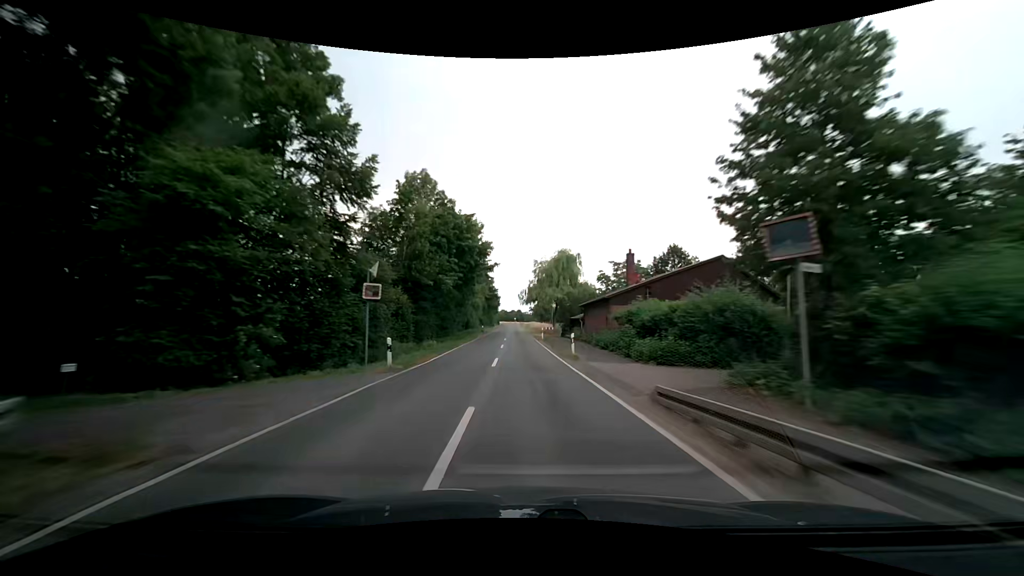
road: secondary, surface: asphalt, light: Day
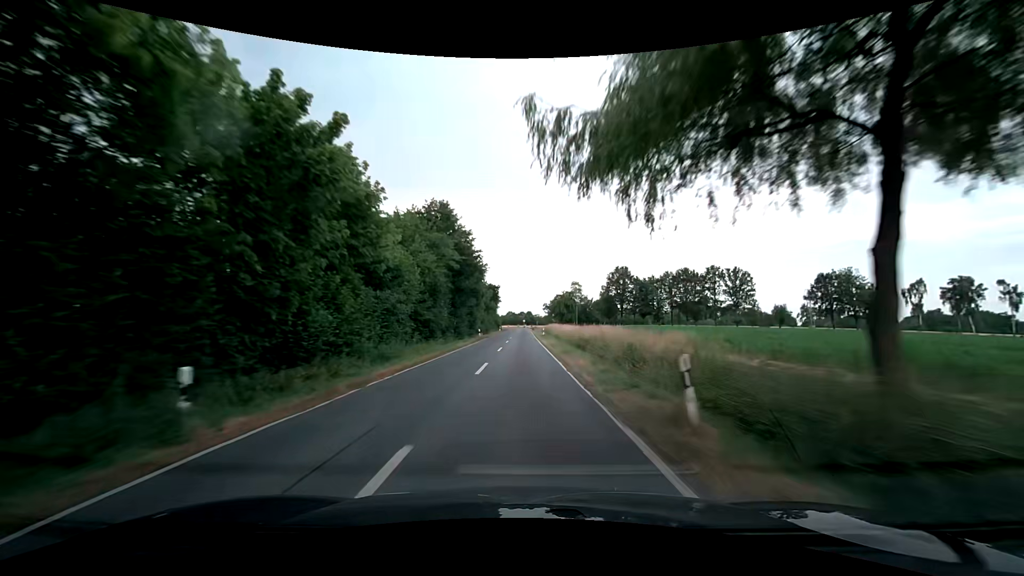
(-0.5, +63.1) m; -1°
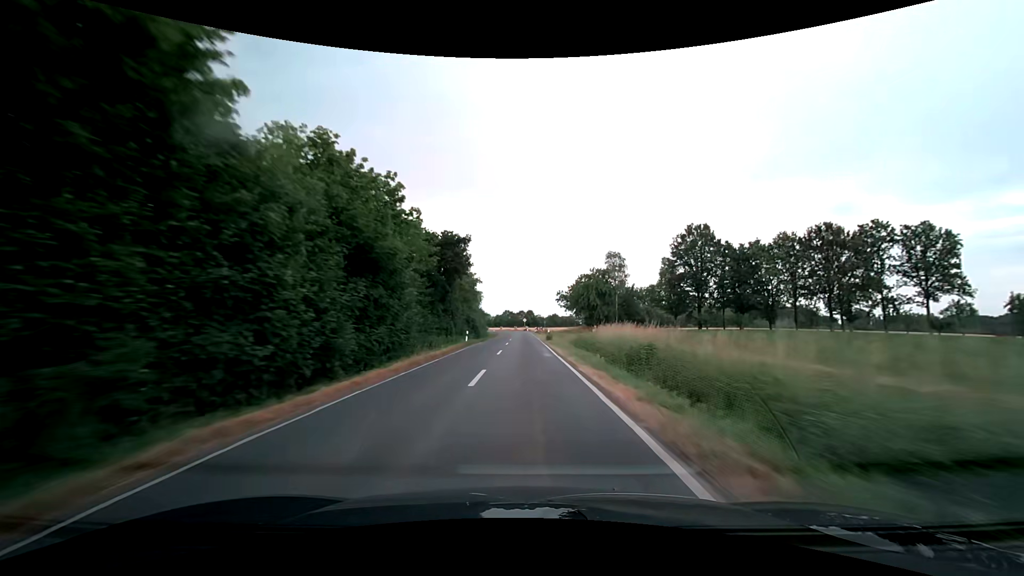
(-0.3, +63.1) m; 0°
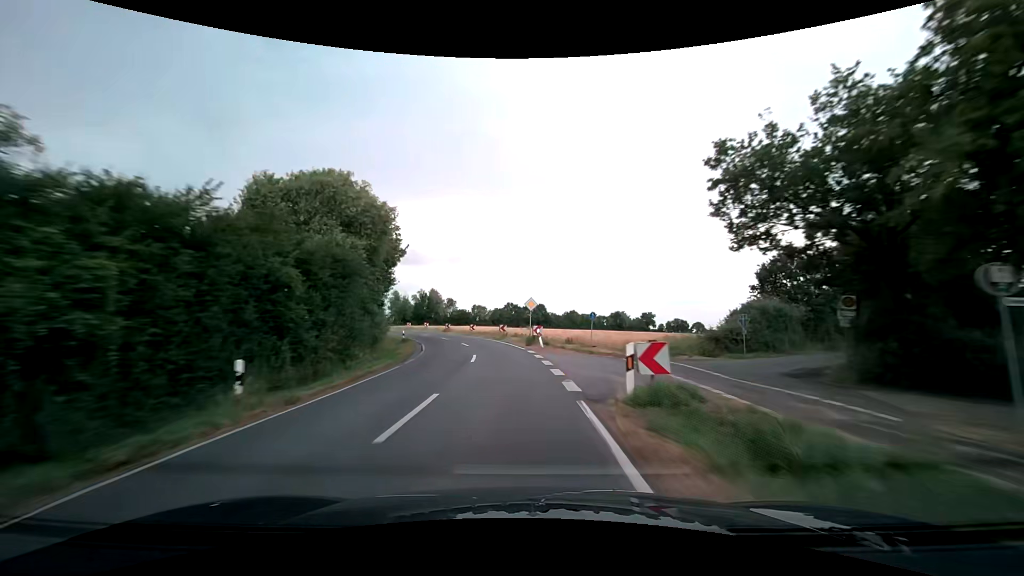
(+0.3, +77.4) m; -1°
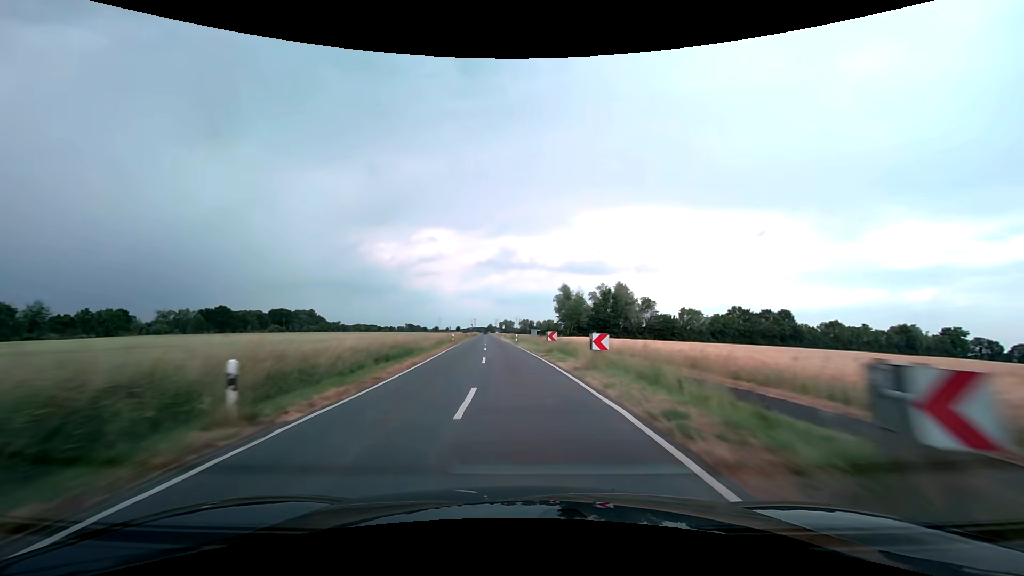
(-10.1, +58.6) m; -20°
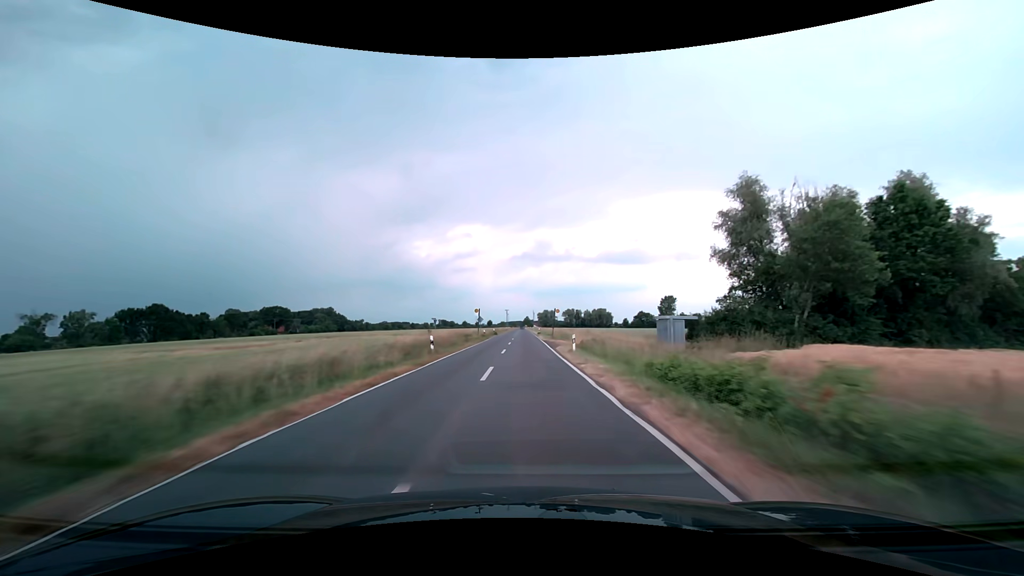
(-6.2, +79.9) m; -5°
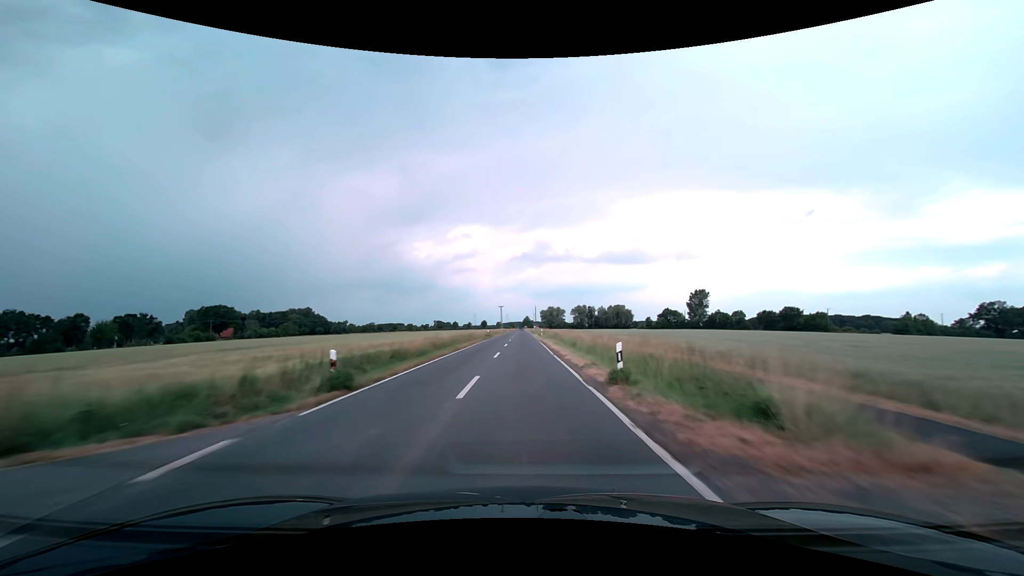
(+0.1, +63.4) m; 0°
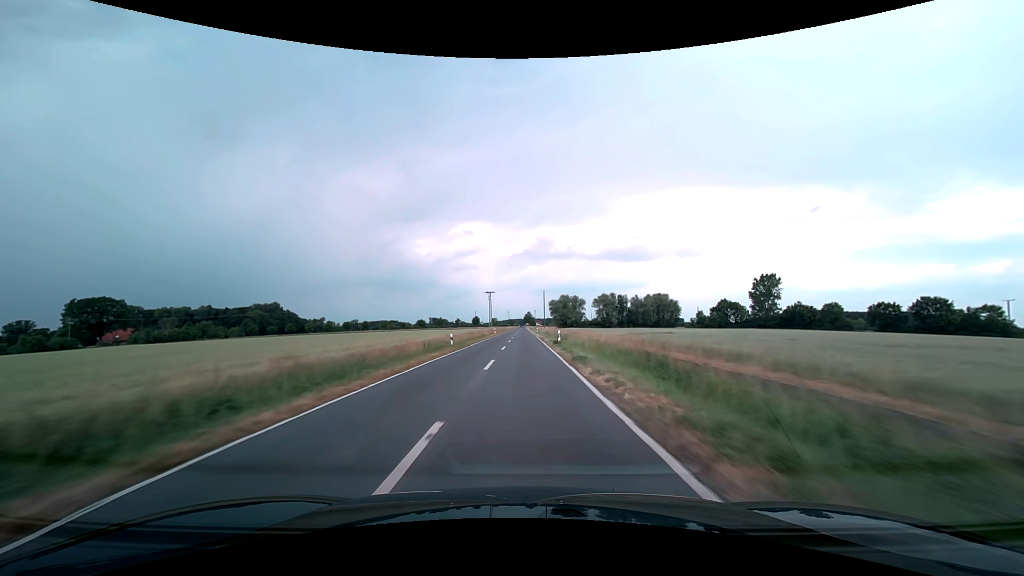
(-0.3, +78.9) m; 0°
(0, +10) (0, +20) (0, +30) (0, +40) (0, +50) (0, +60) (0, +70) (0, +80) (0, +90) (0, +100) m
